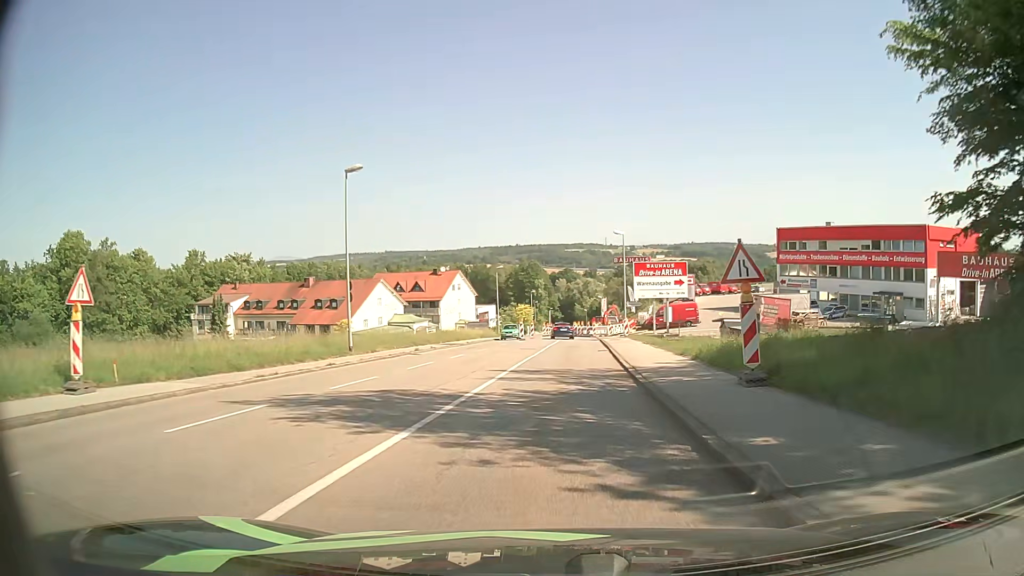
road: tertiary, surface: asphalt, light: Day
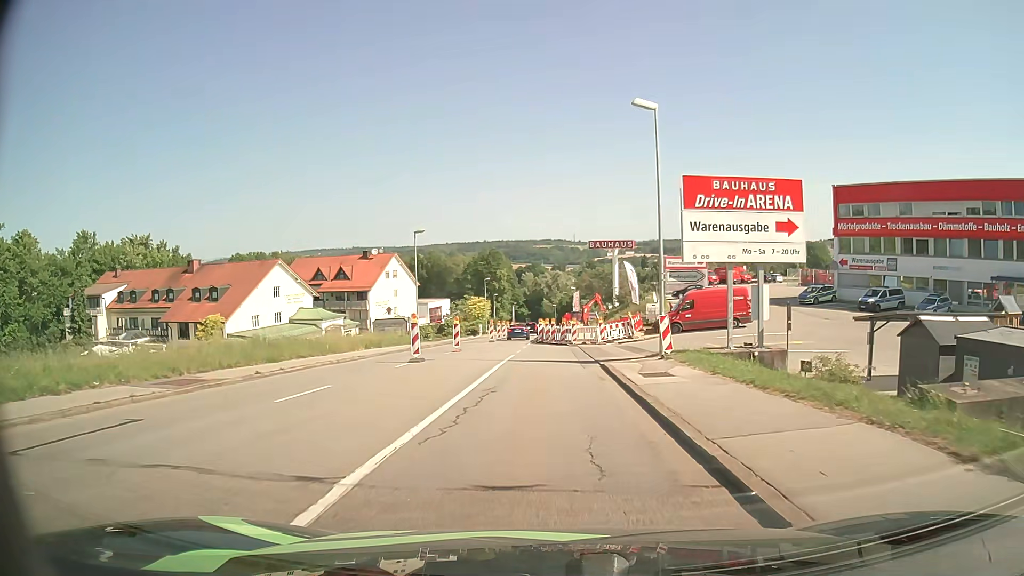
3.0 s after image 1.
(+1.3, +29.8) m; +3°
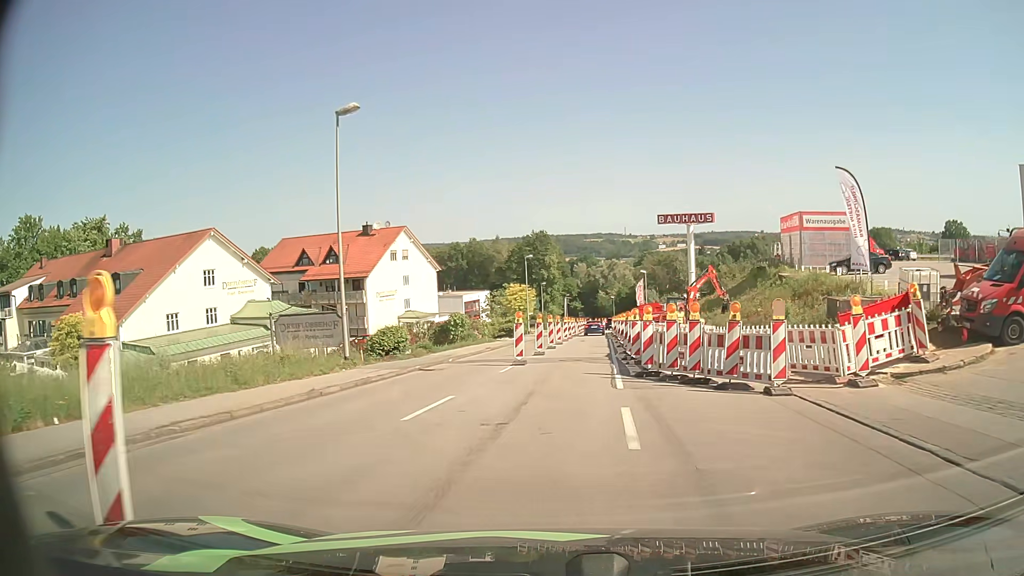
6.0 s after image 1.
(-1.4, +28.5) m; -4°
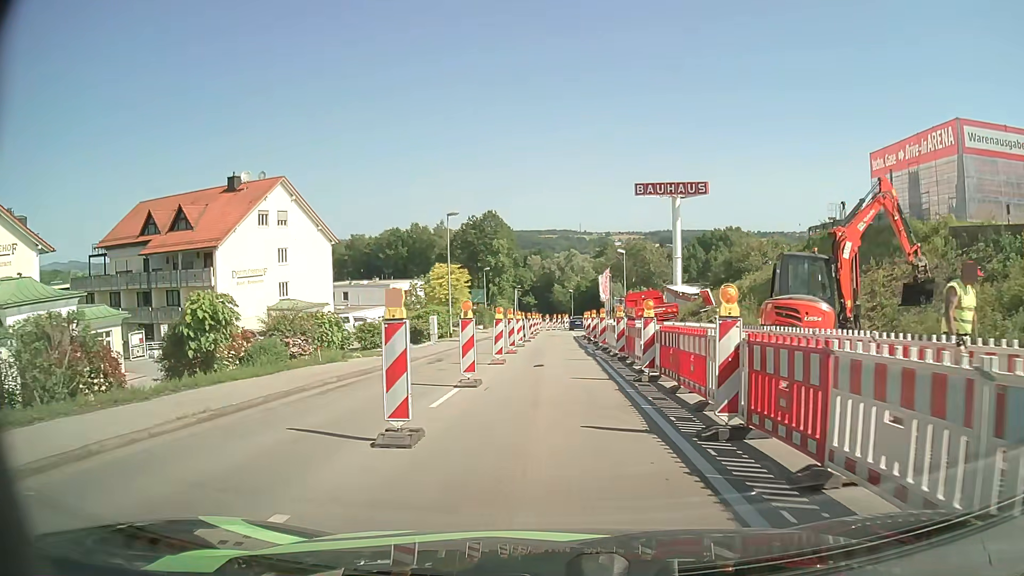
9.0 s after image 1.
(+0.9, +25.8) m; +3°
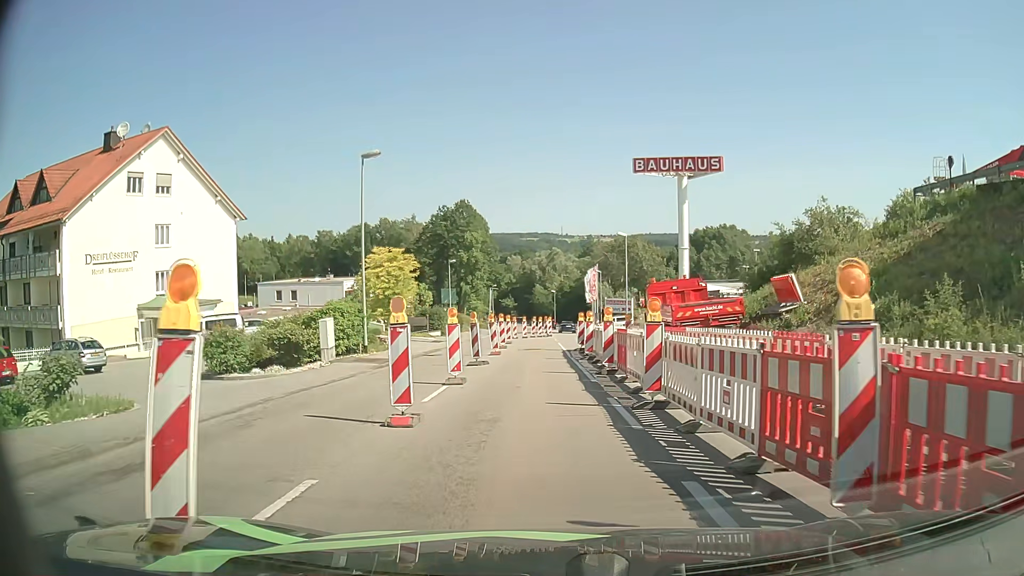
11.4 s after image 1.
(+0.4, +16.5) m; +2°
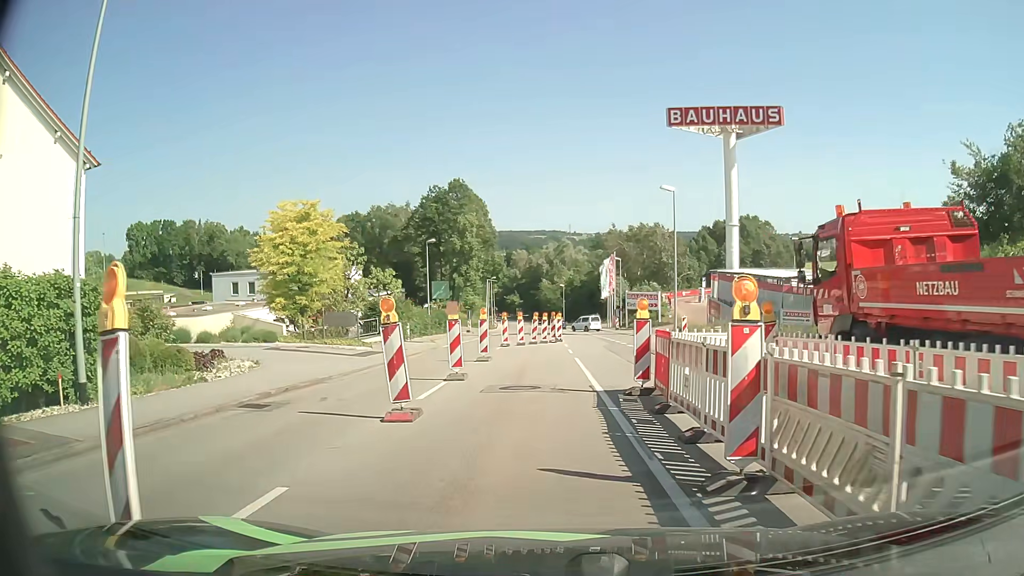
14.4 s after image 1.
(+0.1, +18.0) m; 0°
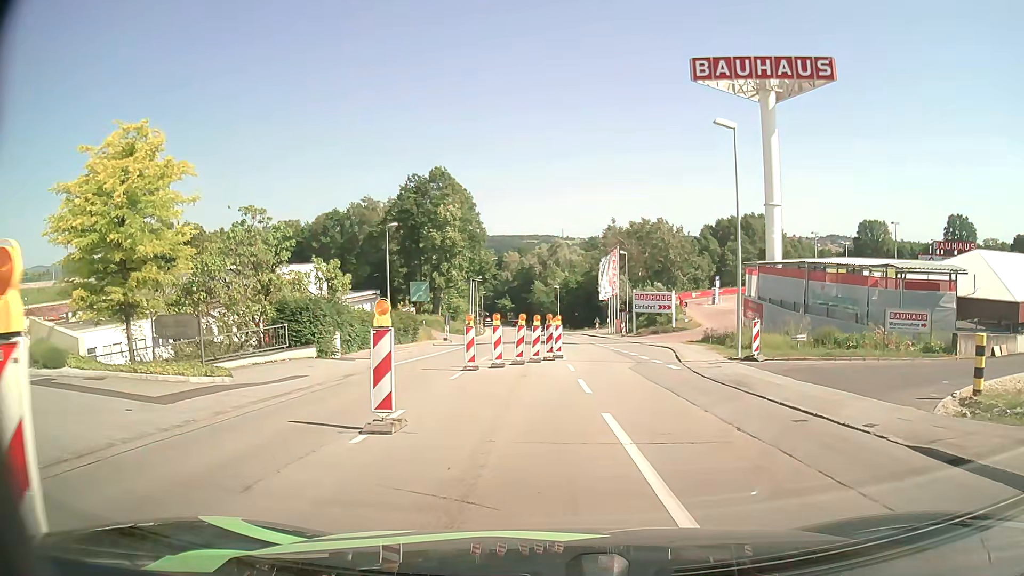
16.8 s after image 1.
(-0.1, +12.7) m; +1°
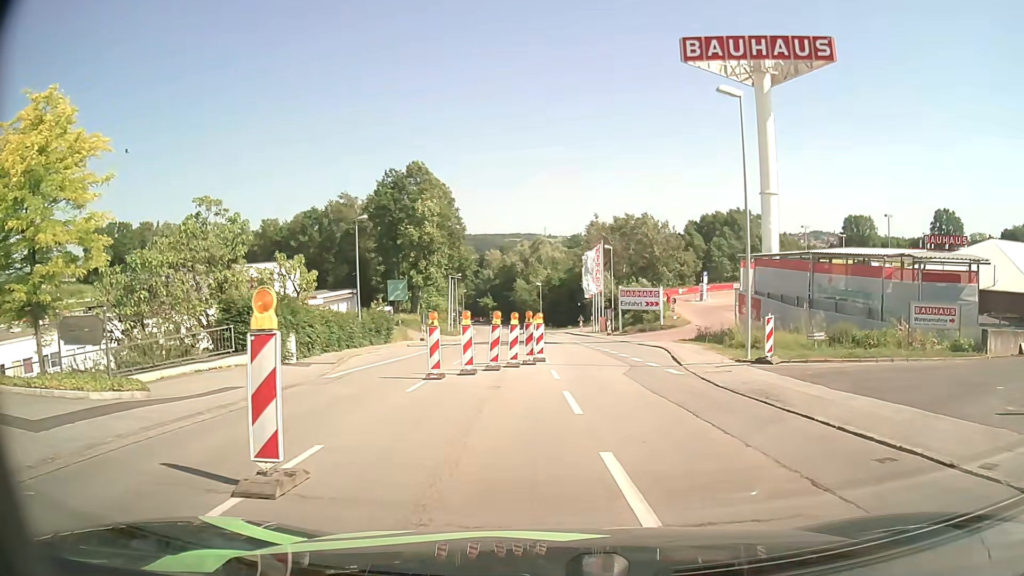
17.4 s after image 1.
(0.0, +3.1) m; +1°
